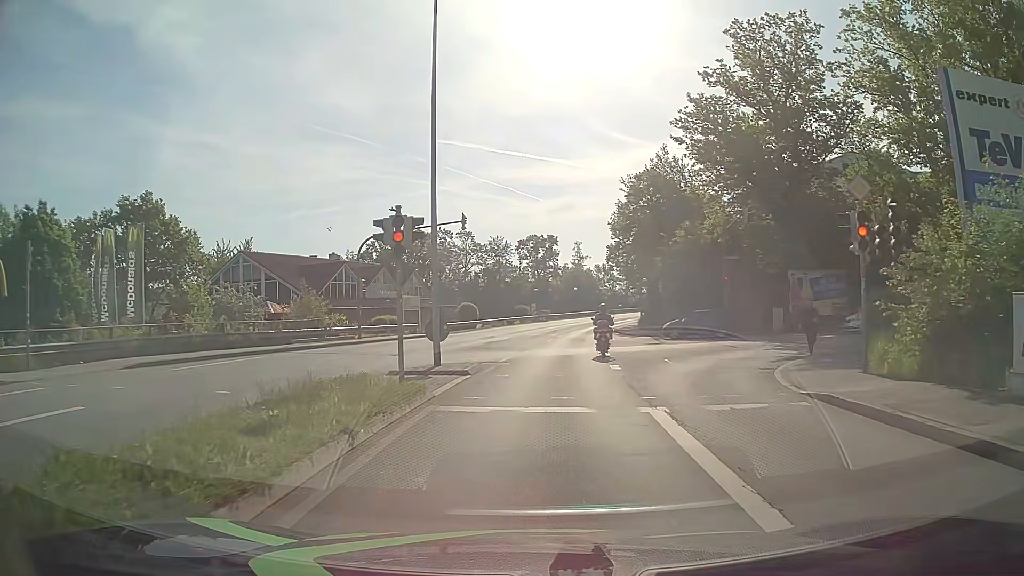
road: tertiary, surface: asphalt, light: Day
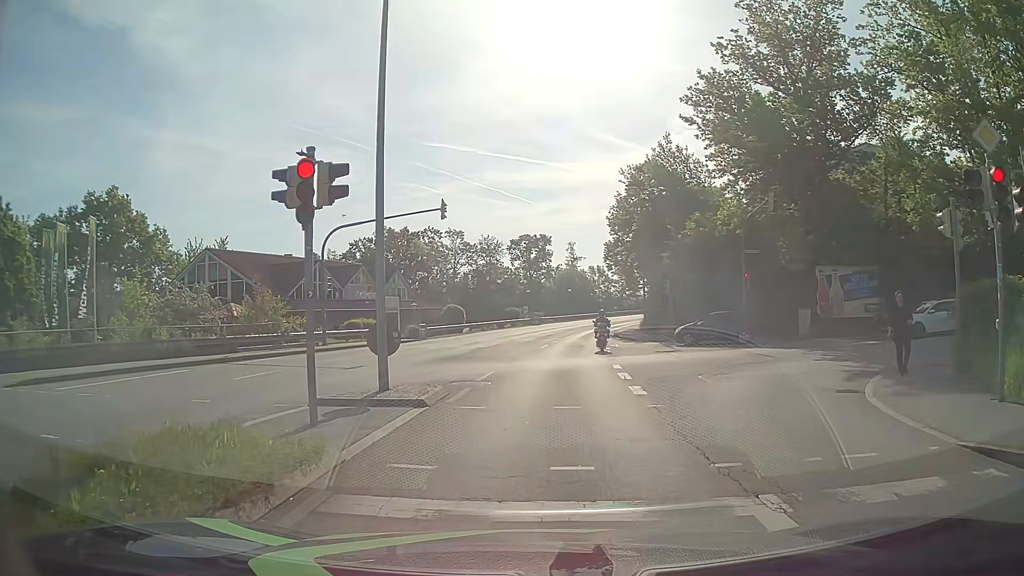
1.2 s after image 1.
(0.0, +4.7) m; 0°
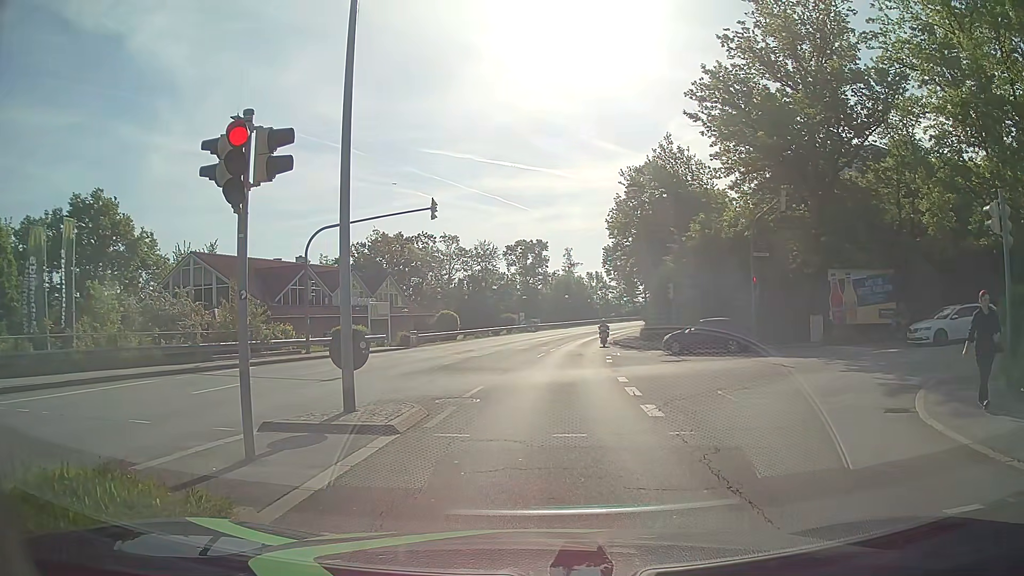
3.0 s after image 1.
(0.0, +1.7) m; -1°
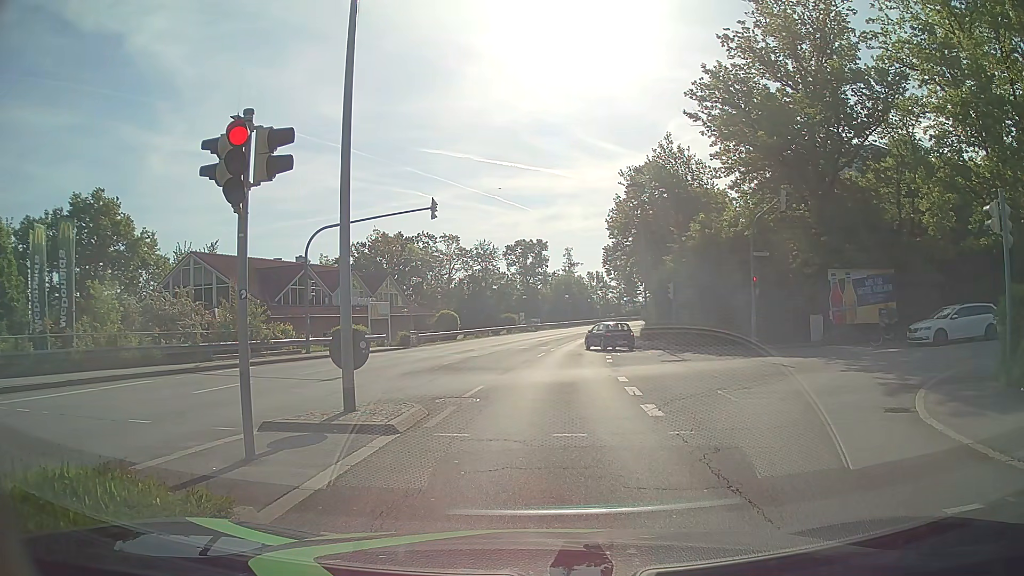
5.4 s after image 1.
(0.0, +0.1) m; 0°
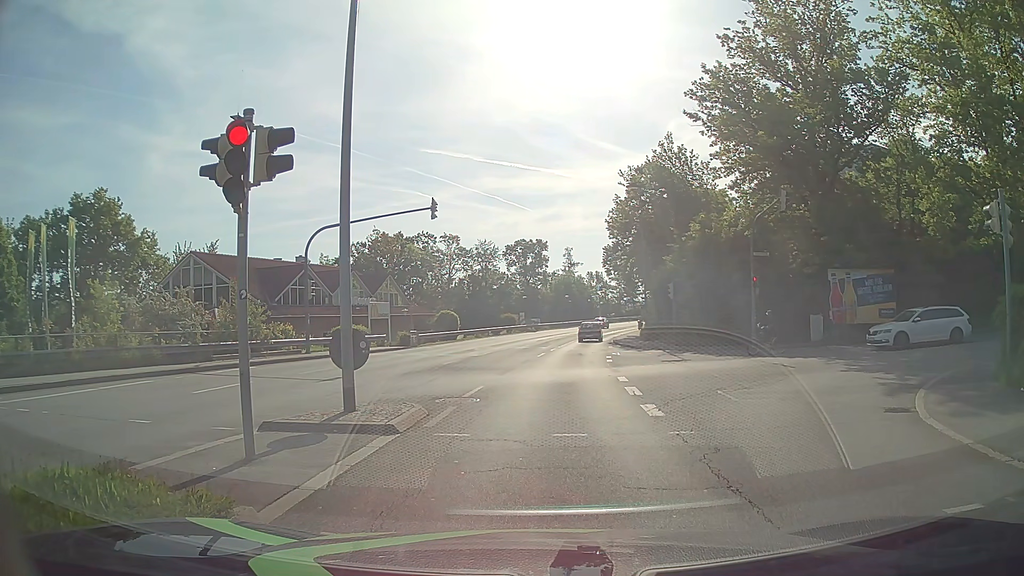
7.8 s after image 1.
(0.0, 0.0) m; 0°
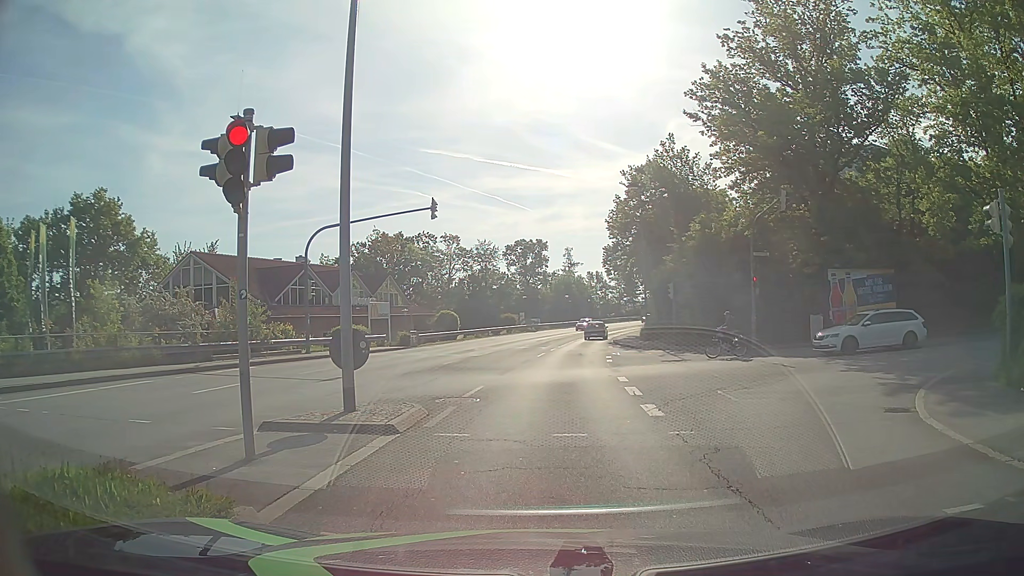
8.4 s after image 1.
(0.0, 0.0) m; 0°
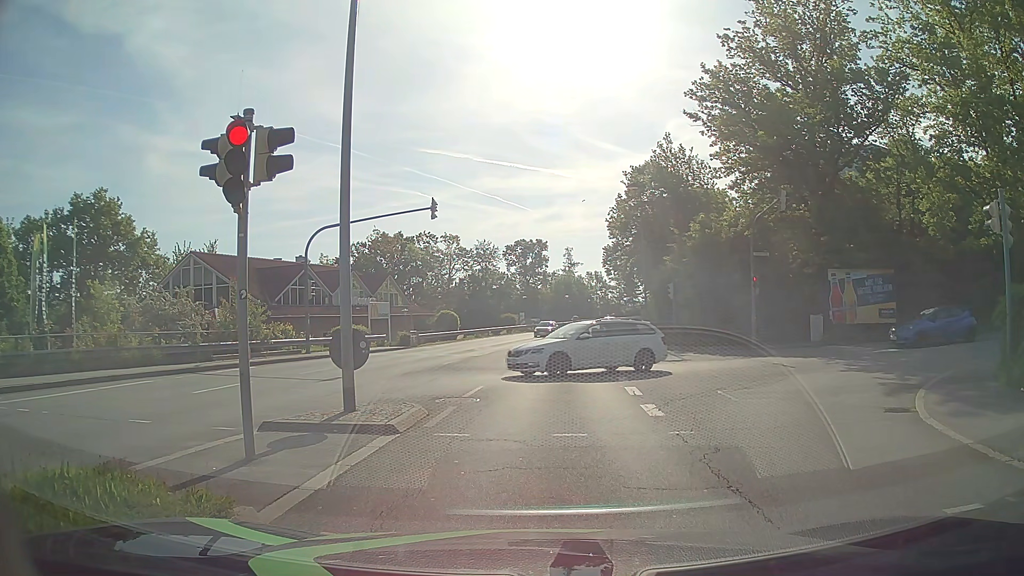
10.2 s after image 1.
(0.0, 0.0) m; 0°
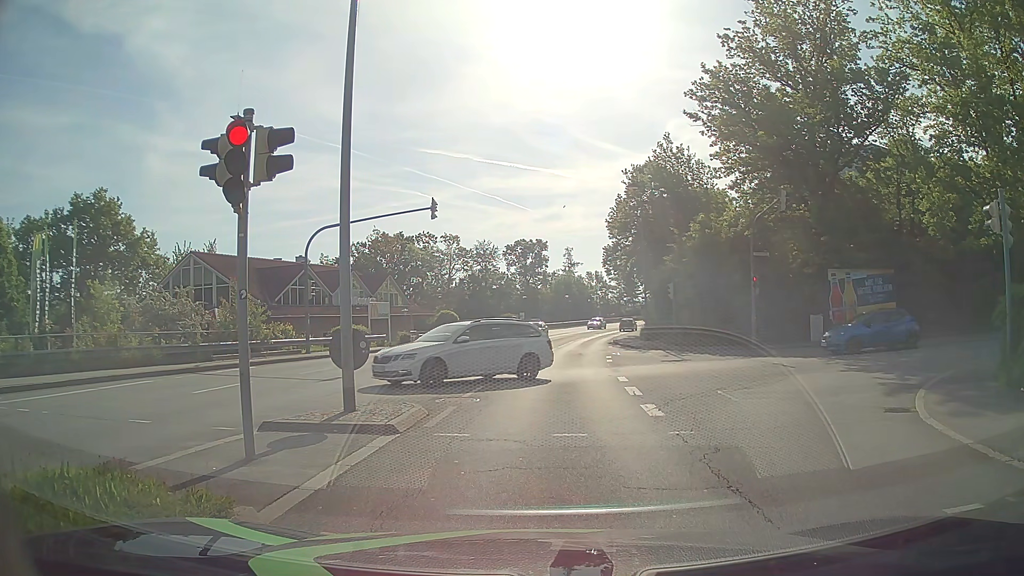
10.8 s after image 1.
(0.0, 0.0) m; 0°
(0, +10) (+1, +20) (+2, +30) (+3, +40) (+4, +50) (+6, +60) (+8, +69) (+11, +79) (+14, +89) (+18, +98) m
